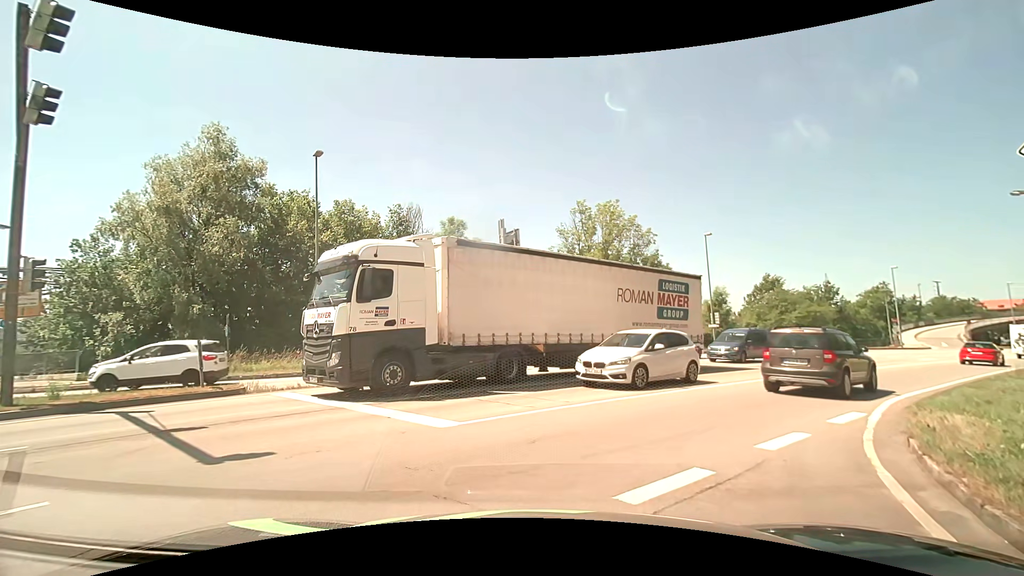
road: residential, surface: asphalt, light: Day
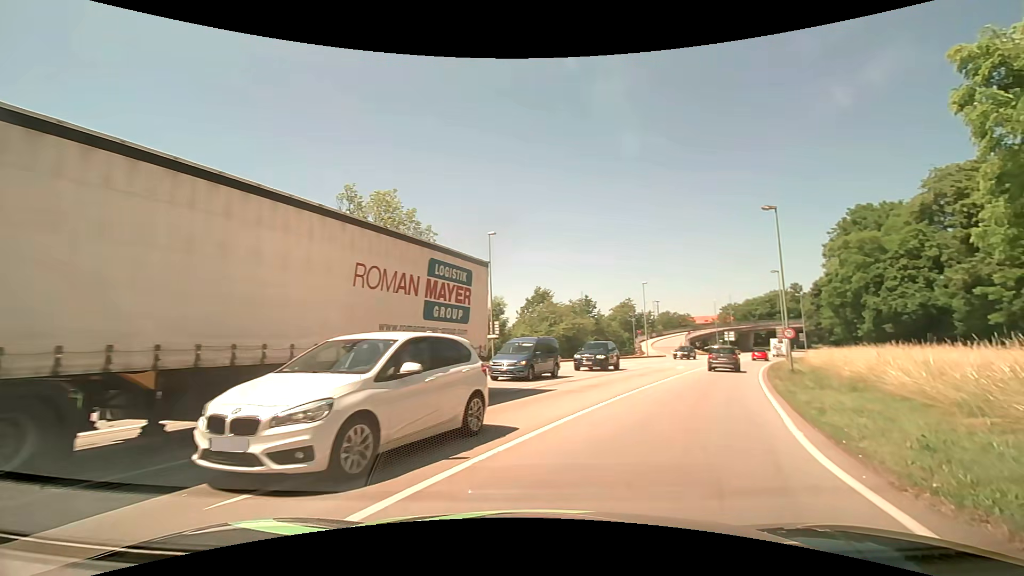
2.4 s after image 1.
(+1.5, +8.1) m; +26°
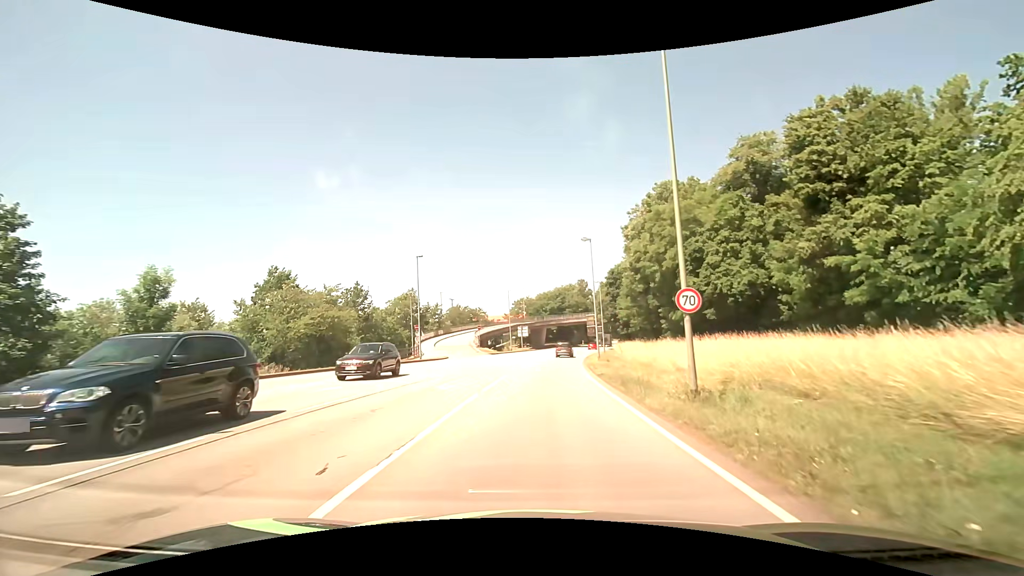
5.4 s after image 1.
(+6.3, +21.0) m; +23°
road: primary
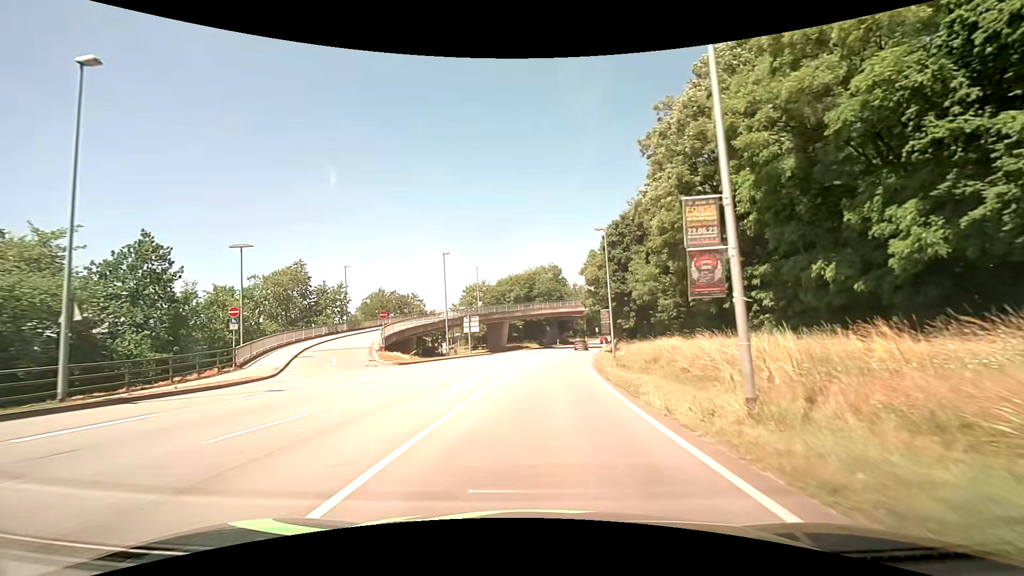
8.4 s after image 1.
(+1.0, +33.5) m; +4°
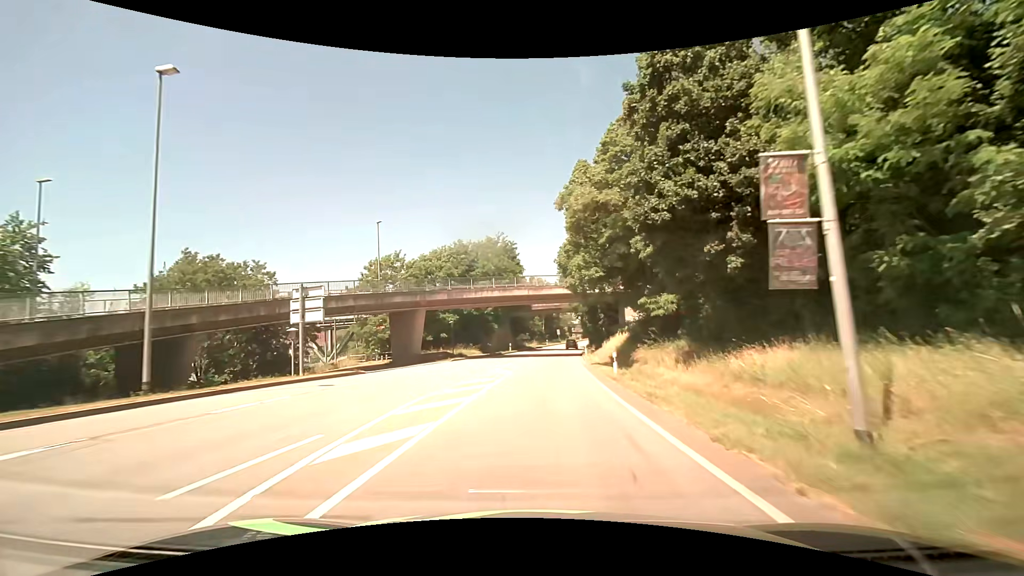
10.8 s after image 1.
(+1.6, +32.6) m; +5°
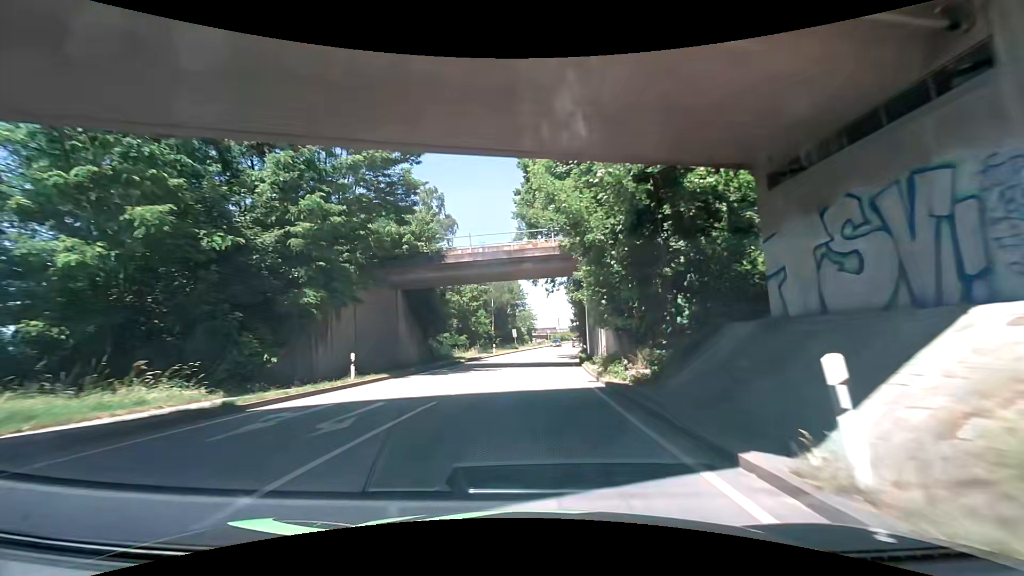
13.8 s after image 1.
(+2.1, +45.5) m; +5°
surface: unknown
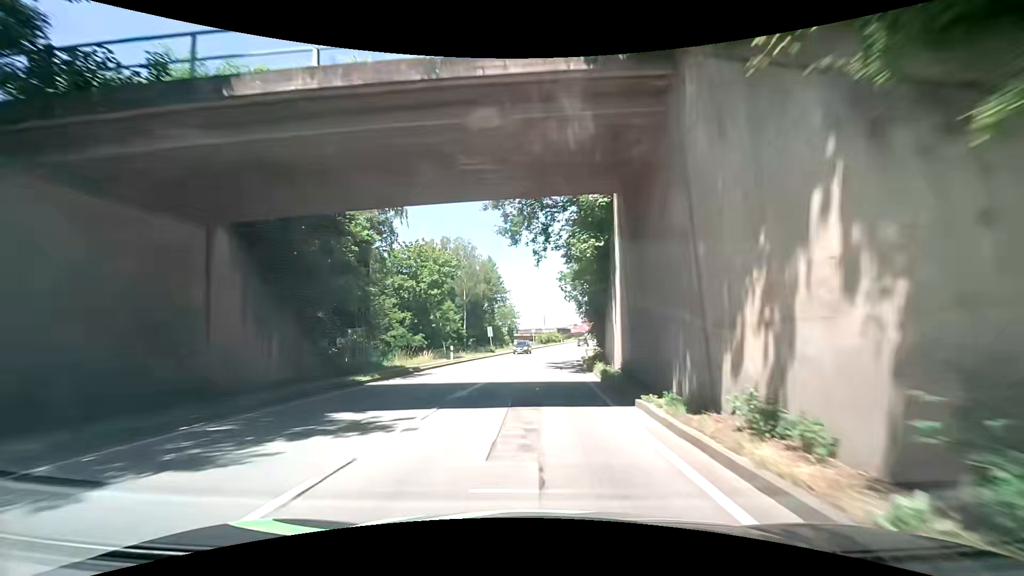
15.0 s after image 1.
(+0.2, +19.0) m; +2°
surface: asphalt
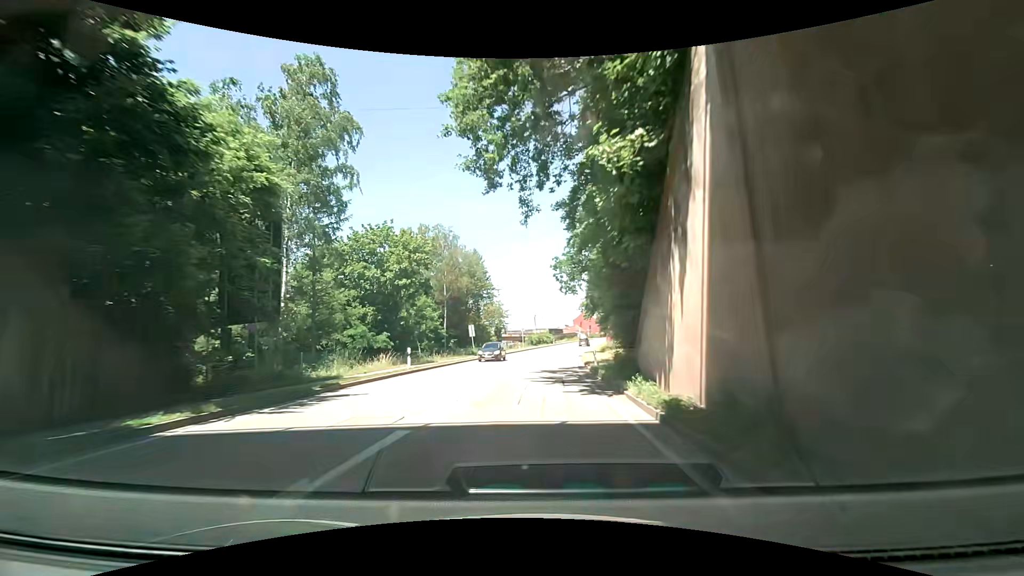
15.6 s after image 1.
(+0.2, +9.6) m; +1°
(0, +10) (0, +20) (+1, +30) (+2, +40) (+3, +50) (+4, +60) (+6, +70) (+7, +80) (+9, +89) (+11, +99) m
